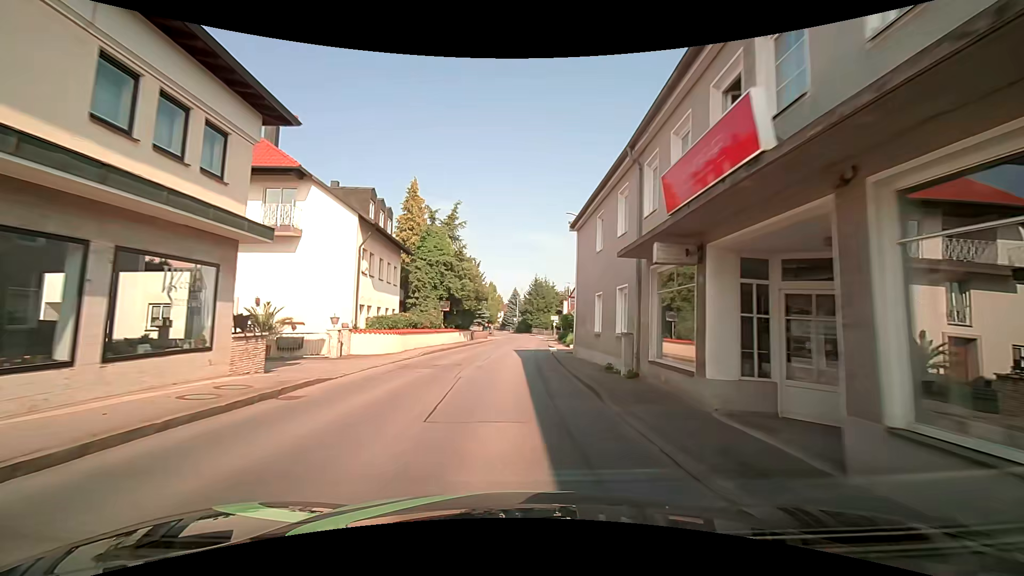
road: secondary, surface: asphalt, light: Day
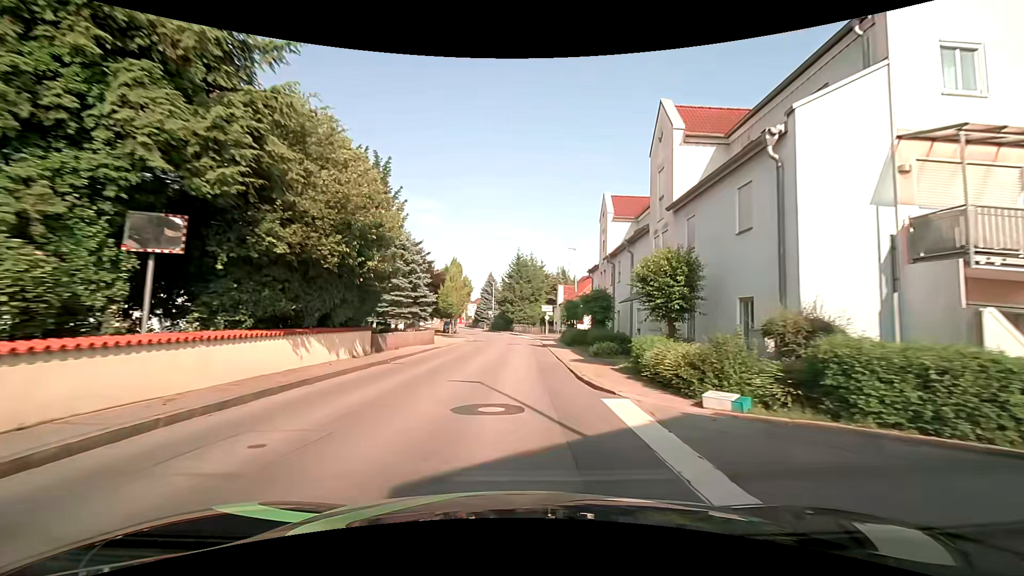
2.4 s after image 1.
(+0.4, +29.3) m; +4°
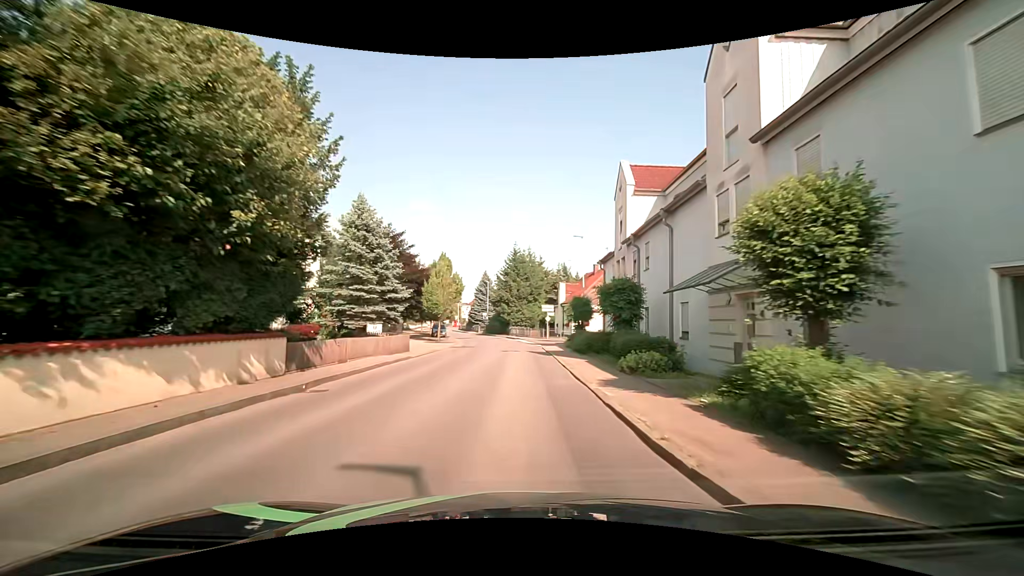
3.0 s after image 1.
(-0.1, +7.3) m; -1°
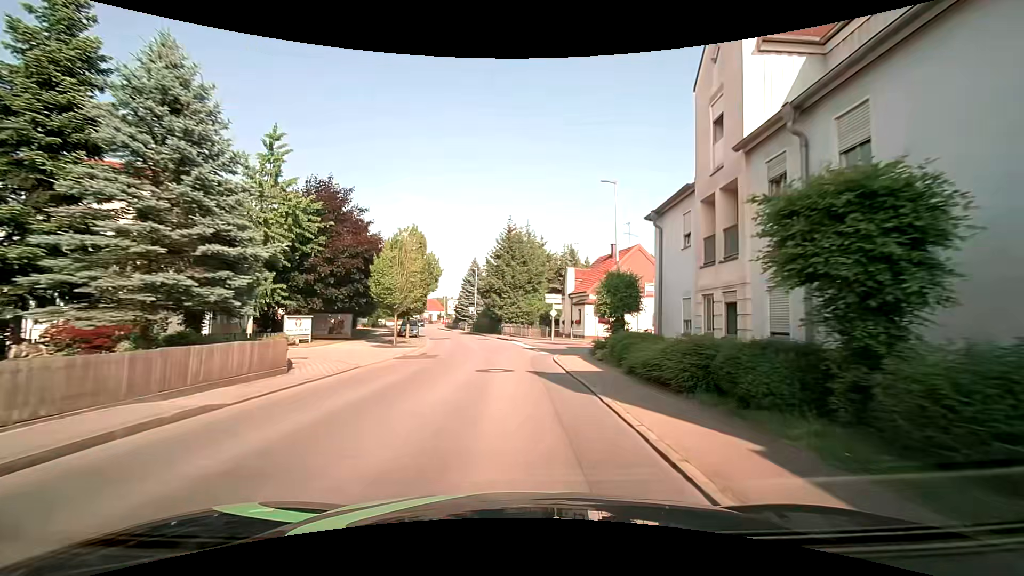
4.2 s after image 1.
(+0.1, +14.5) m; +1°
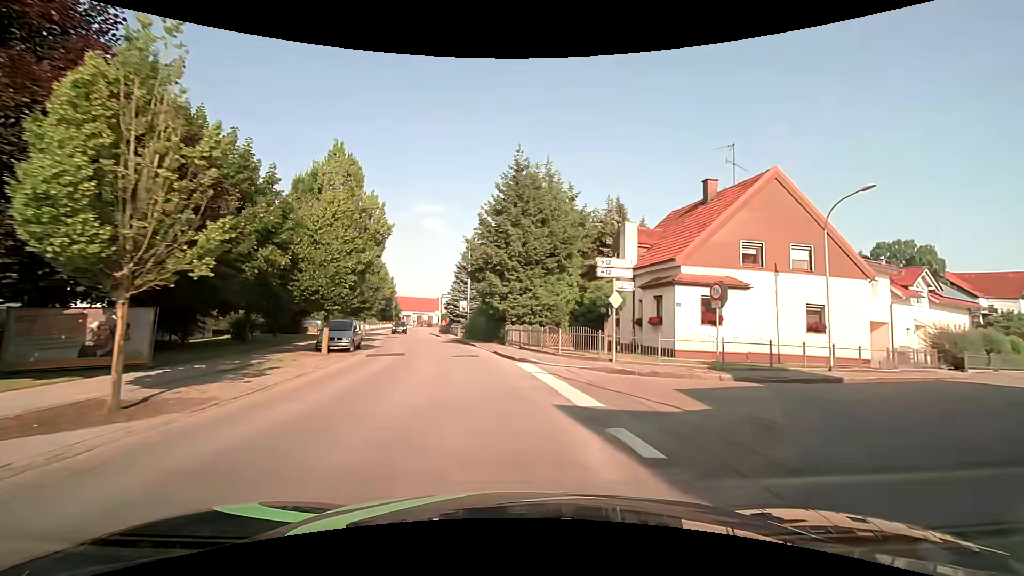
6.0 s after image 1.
(-0.1, +21.6) m; -1°
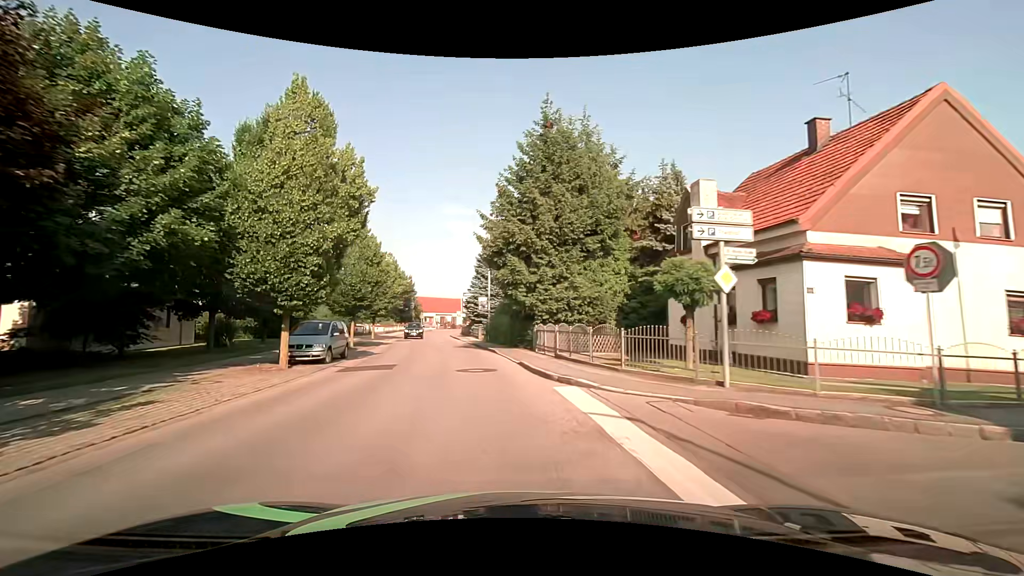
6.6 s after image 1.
(-0.1, +7.1) m; -2°
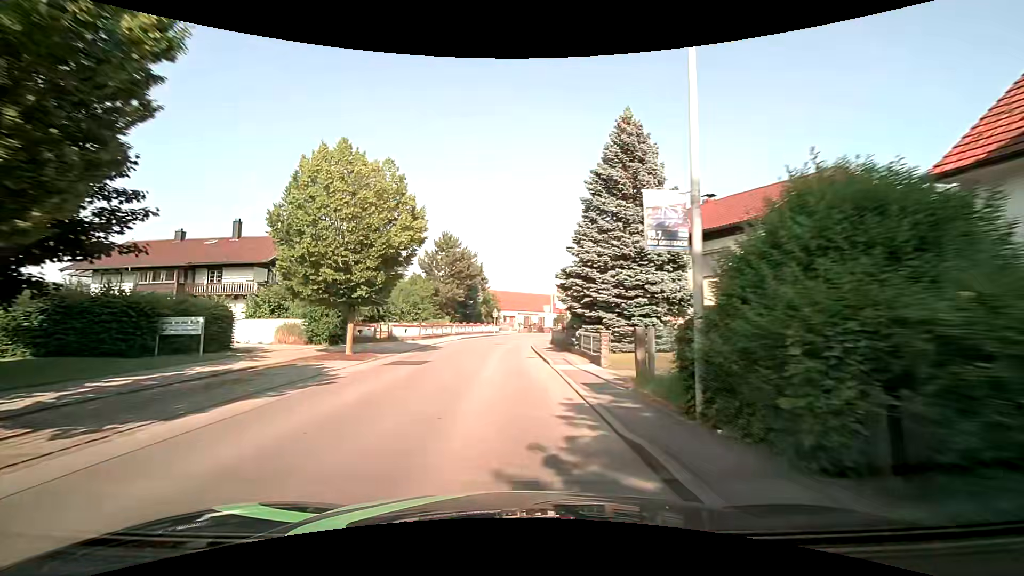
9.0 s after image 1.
(-3.4, +28.1) m; -11°
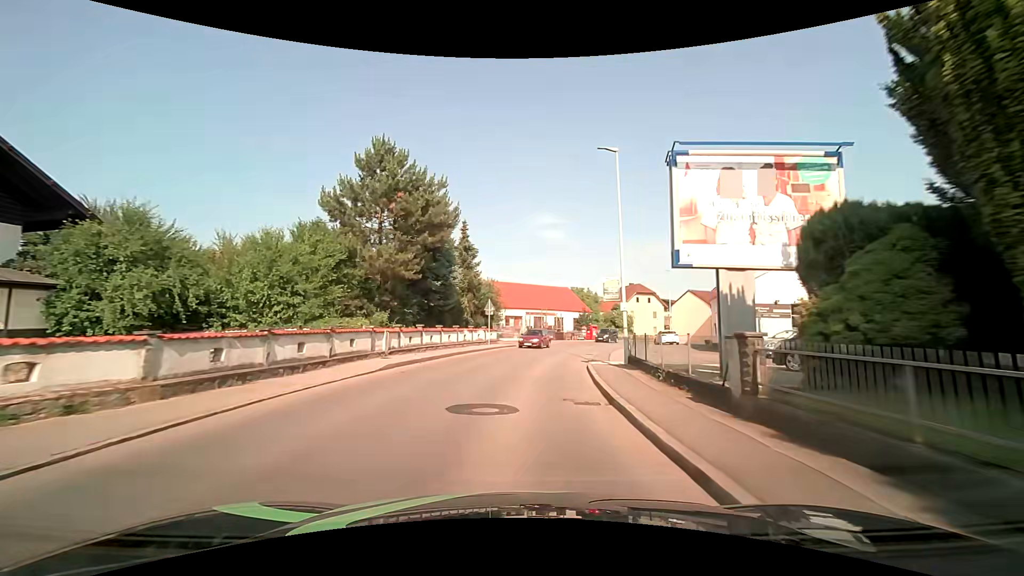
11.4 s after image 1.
(-0.9, +28.5) m; -2°
(0, +10) (+1, +20) (+3, +30) (+5, +40) (+9, +49) (+13, +58) (+17, +67) (+22, +76) (+28, +84) (+35, +91) m
